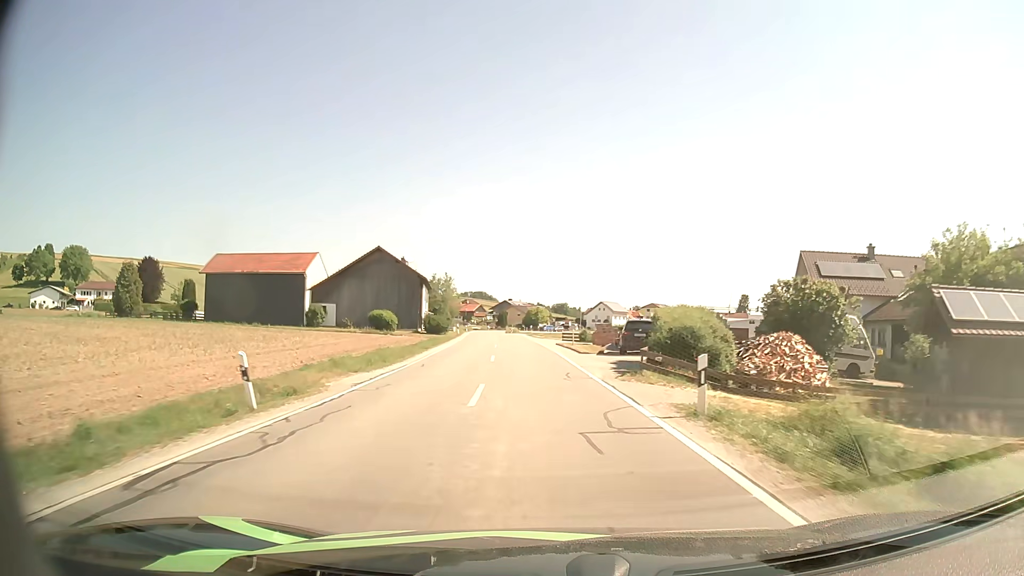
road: secondary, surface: asphalt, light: Day
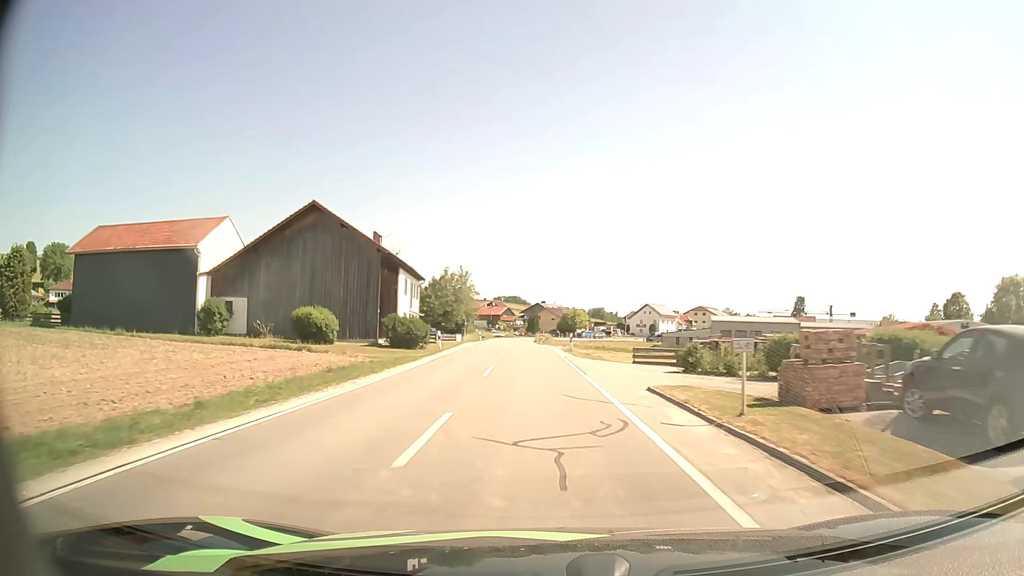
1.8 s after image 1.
(-1.0, +28.6) m; -3°
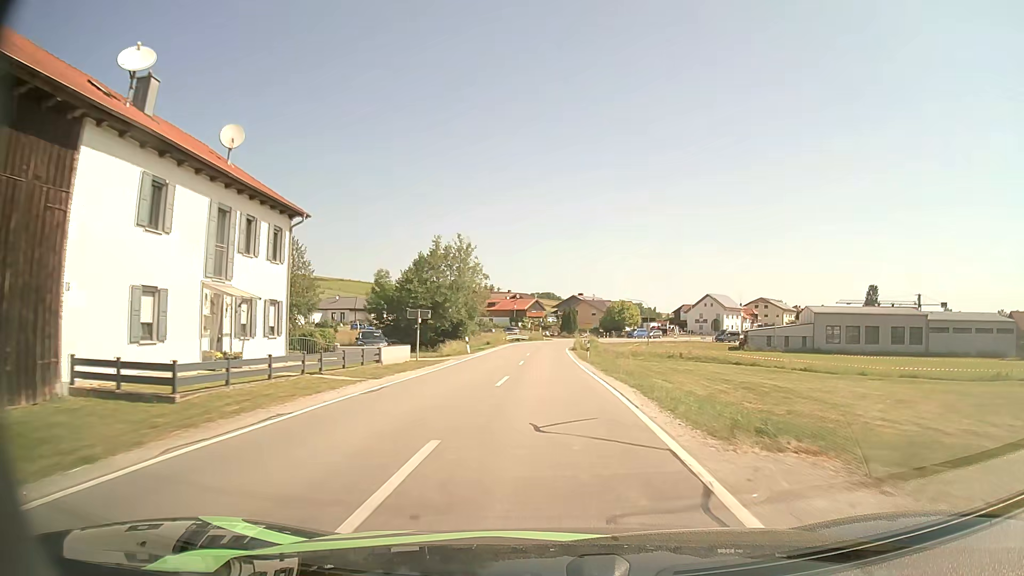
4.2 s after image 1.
(-0.9, +38.4) m; -3°
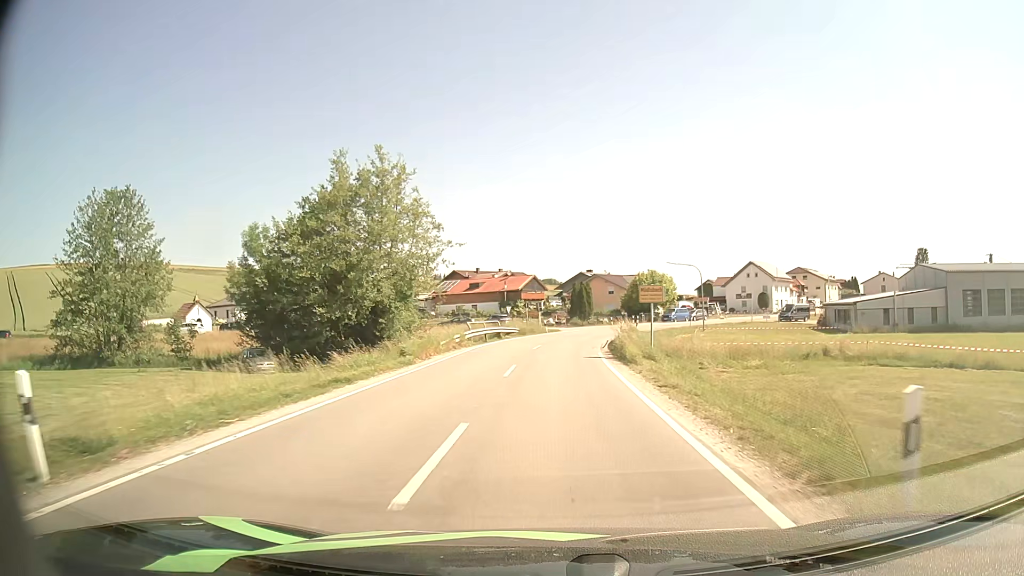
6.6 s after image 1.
(-0.2, +35.0) m; 0°
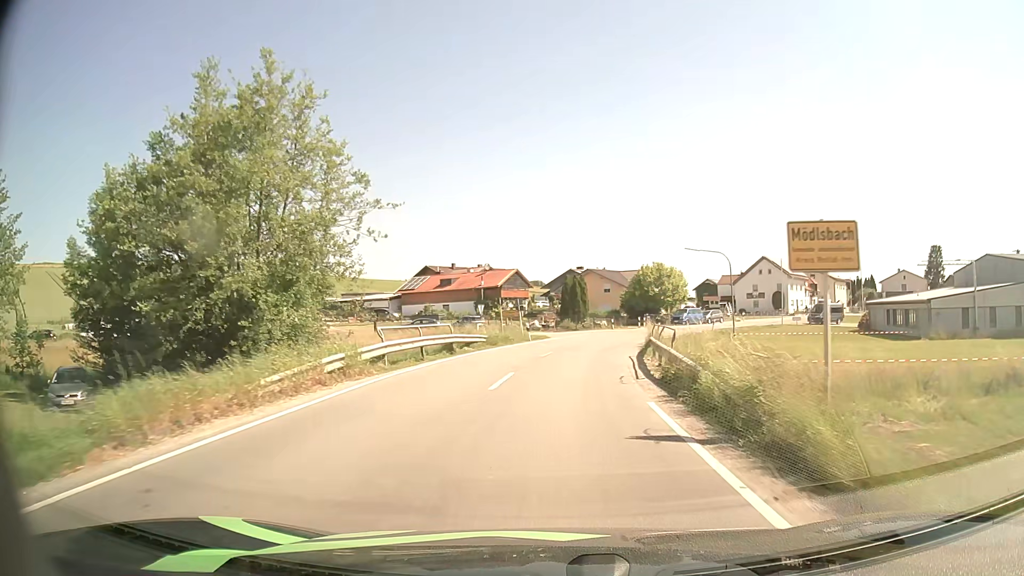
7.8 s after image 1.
(+0.1, +15.8) m; +1°
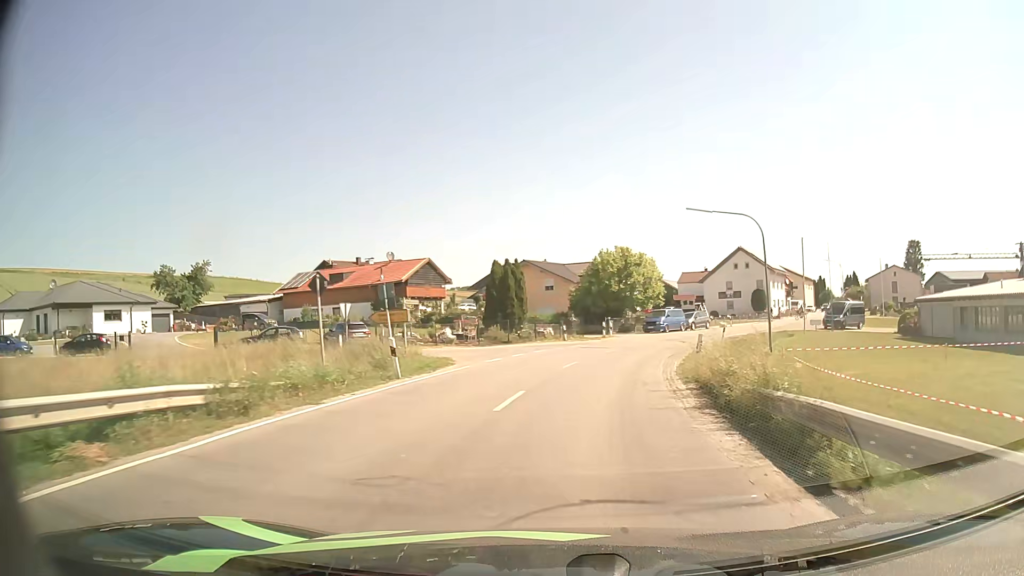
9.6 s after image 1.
(+0.8, +21.6) m; +5°
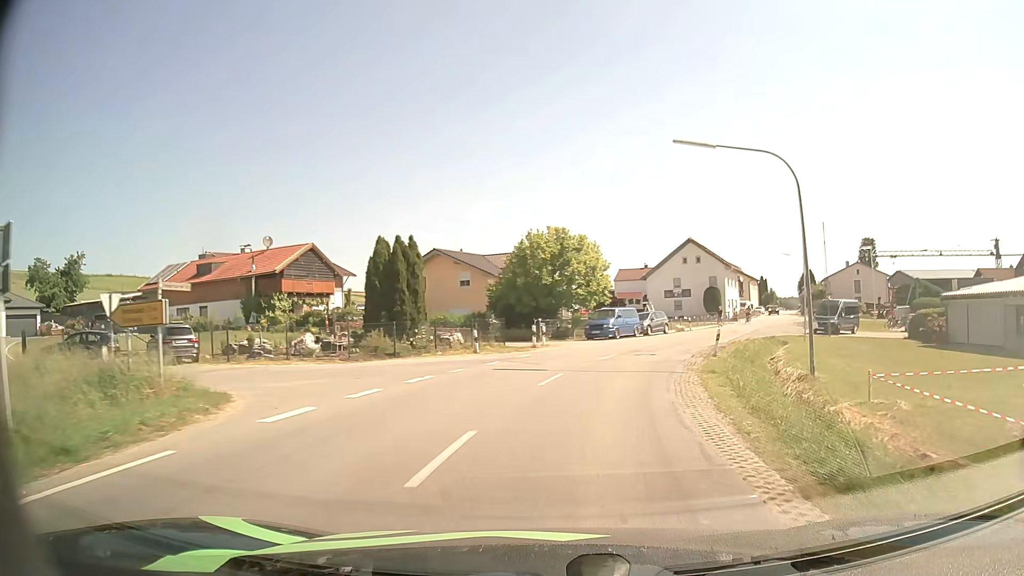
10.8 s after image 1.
(+0.7, +13.2) m; +6°
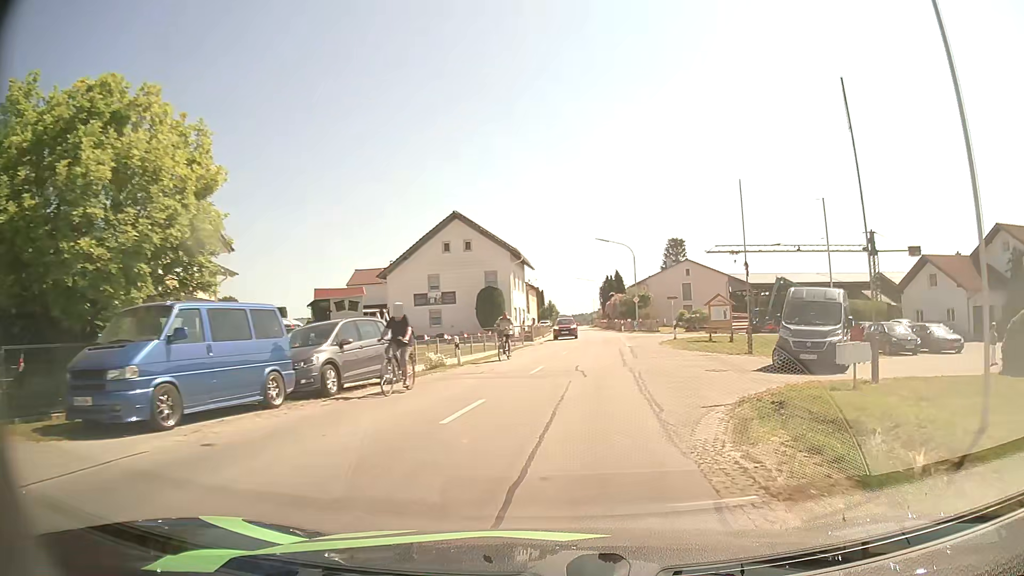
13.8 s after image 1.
(+5.6, +29.9) m; +21°
(0, +10) (+1, +20) (+2, +30) (+3, +40) (+4, +50) (+4, +60) (+4, +70) (+5, +80) (+5, +90) (+5, +100) m
